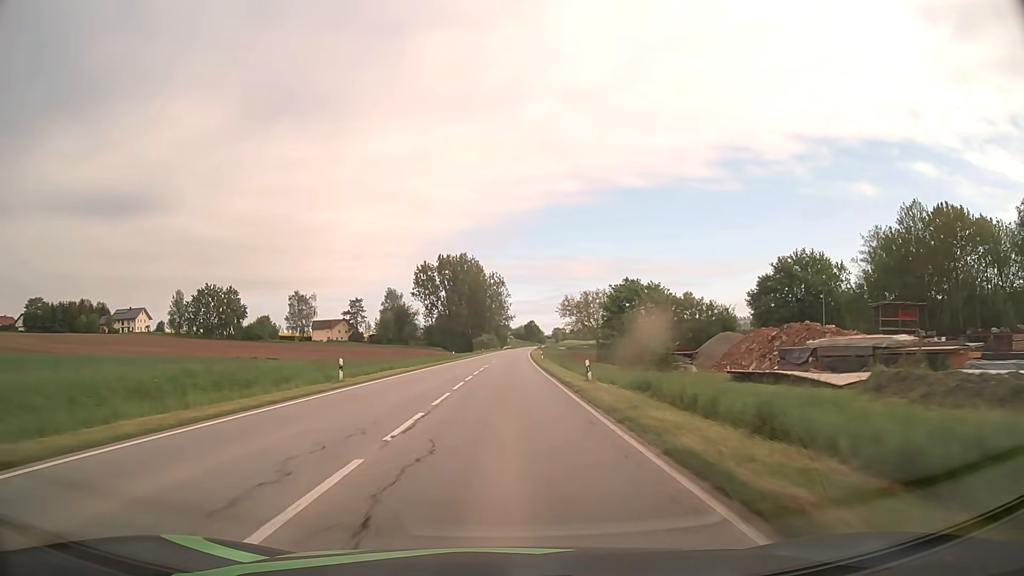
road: secondary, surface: asphalt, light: Day
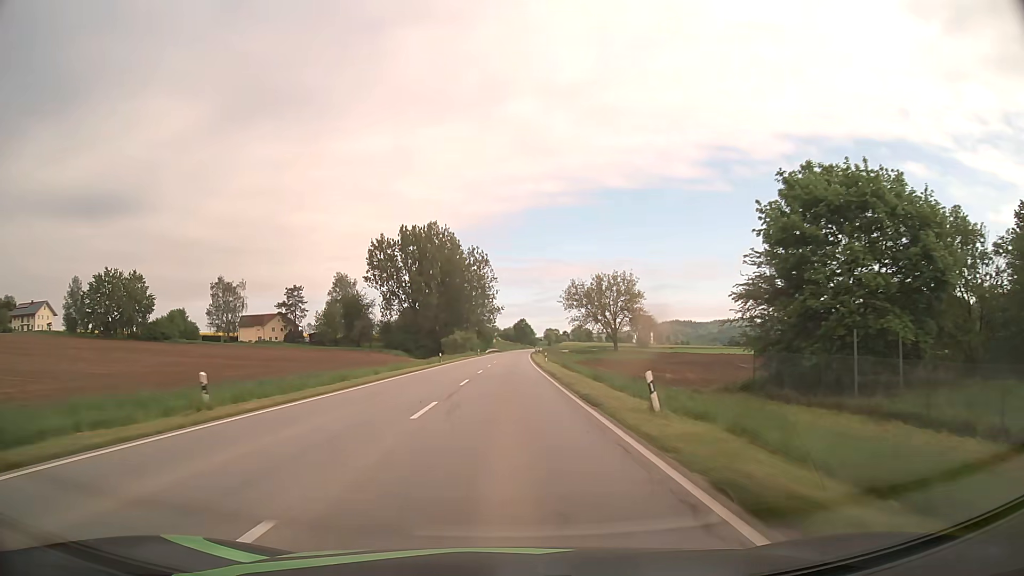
(+0.5, +59.7) m; +1°
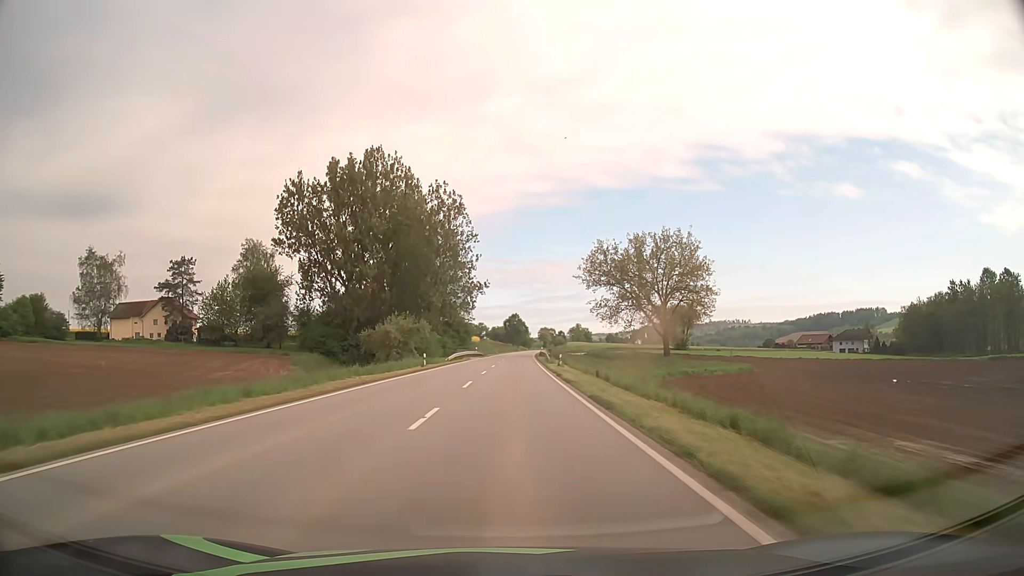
(+0.4, +62.6) m; +1°
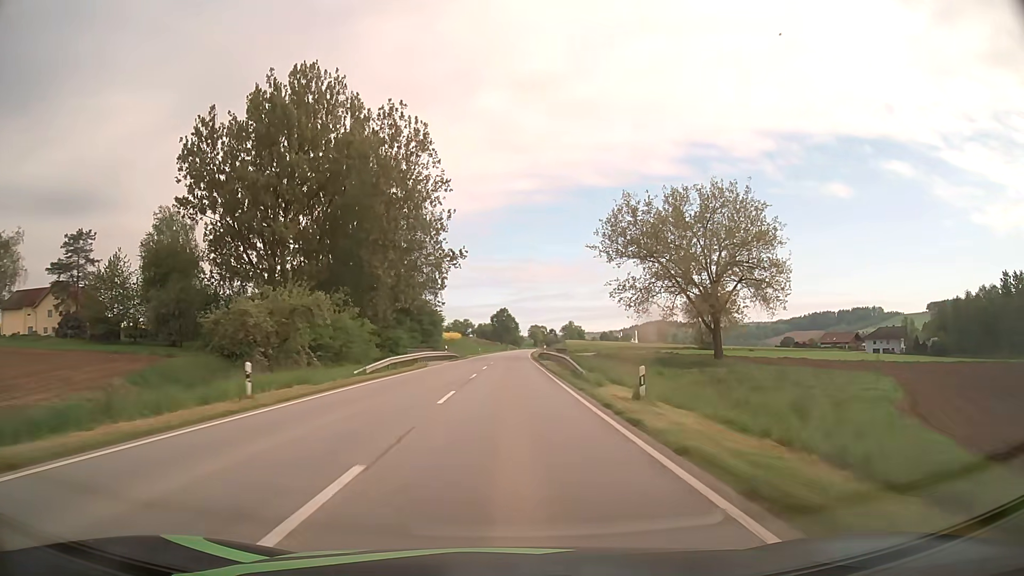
(+0.3, +31.5) m; +1°
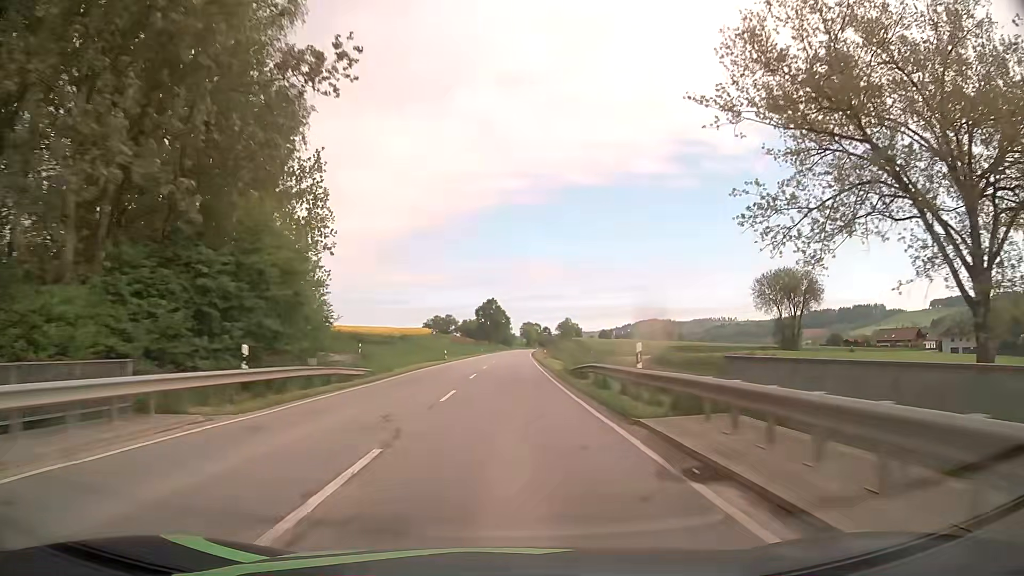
(+0.4, +47.3) m; +1°
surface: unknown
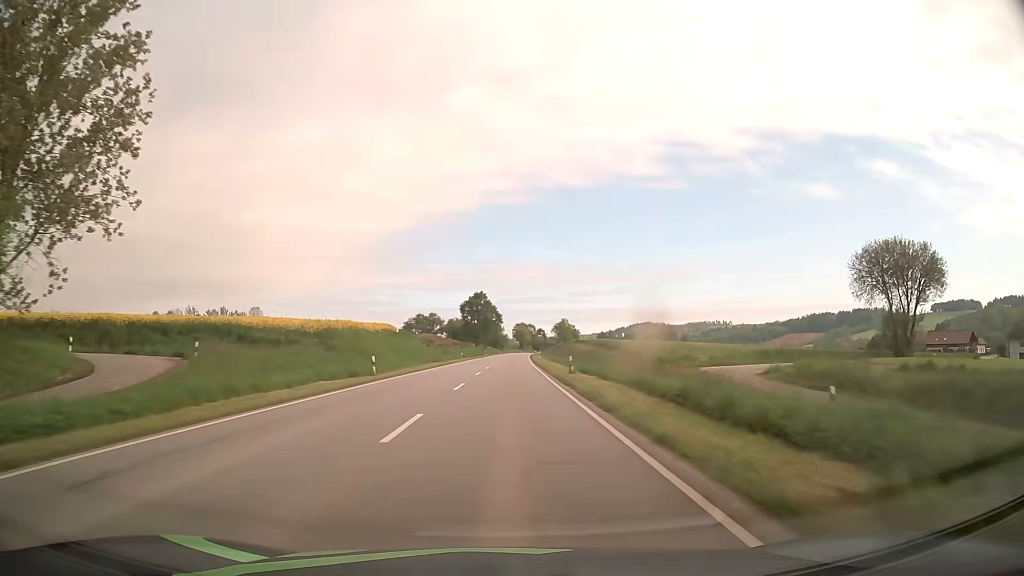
(+0.1, +31.6) m; 0°
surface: asphalt
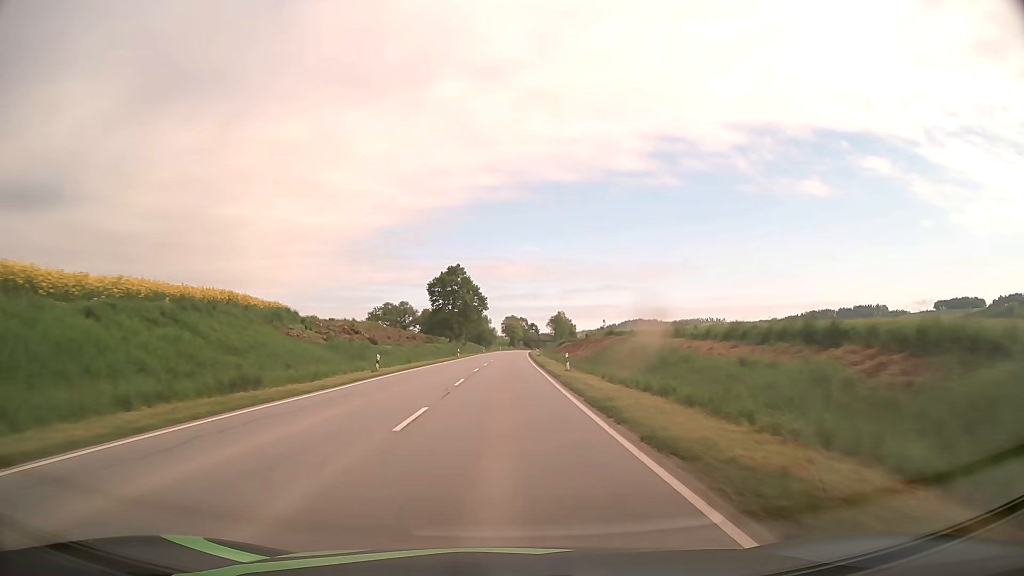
(+0.5, +47.4) m; +1°
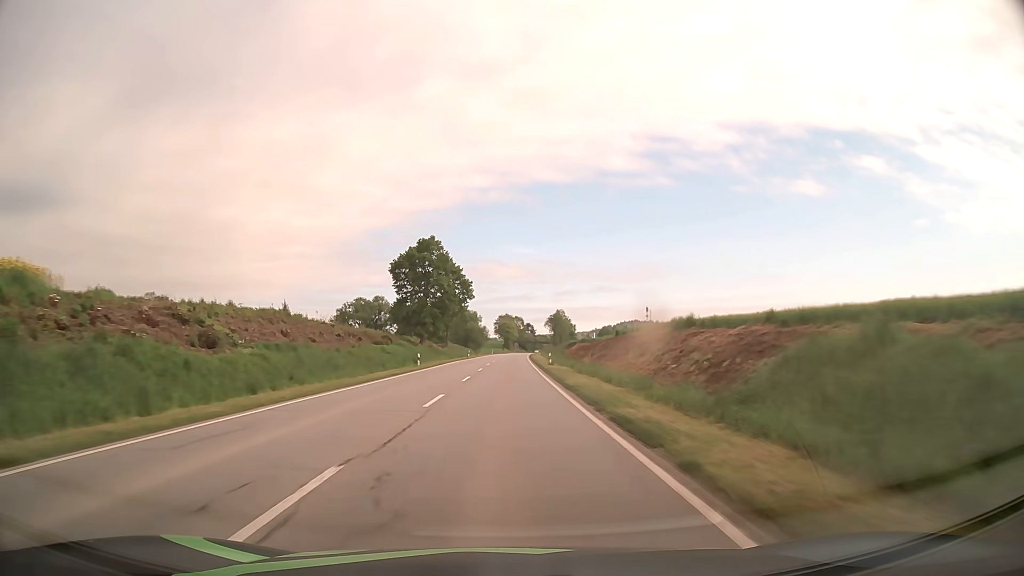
(+0.1, +31.6) m; +1°
(0, +10) (0, +20) (0, +30) (0, +40) (0, +50) (0, +60) (+1, +70) (+1, +80) (+1, +90) (+1, +100) m
